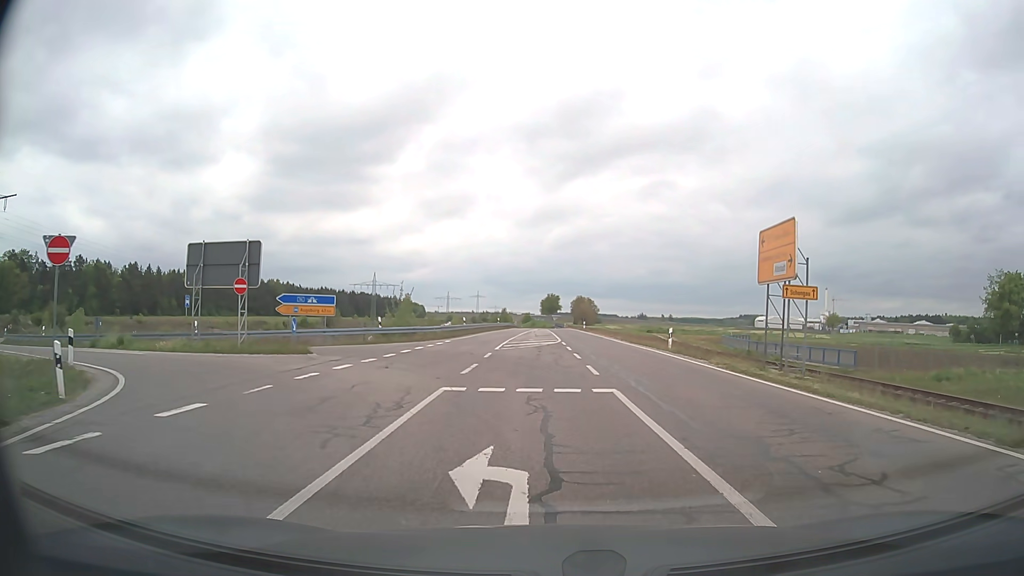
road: secondary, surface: asphalt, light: Day
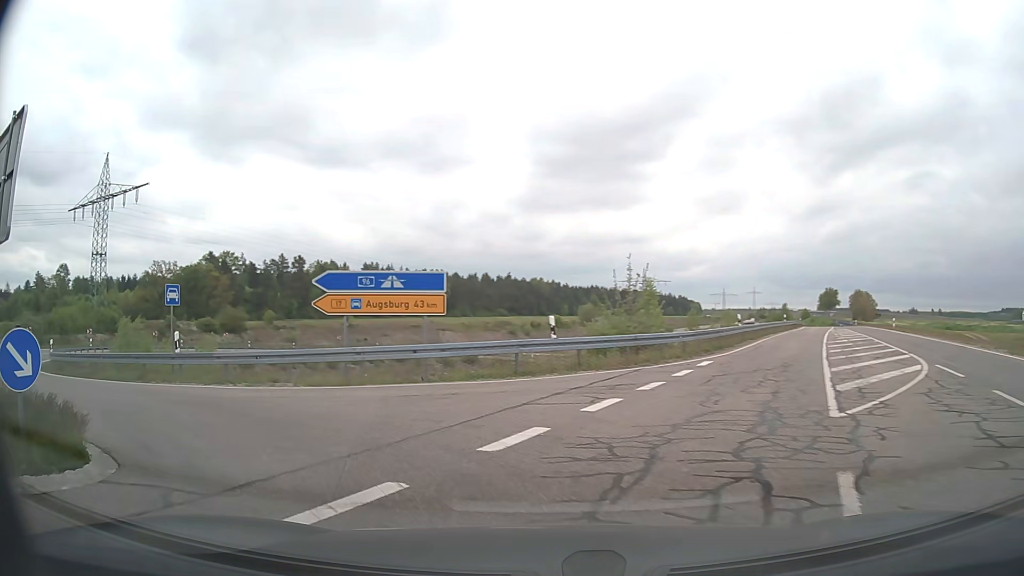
(-1.4, +20.2) m; -23°
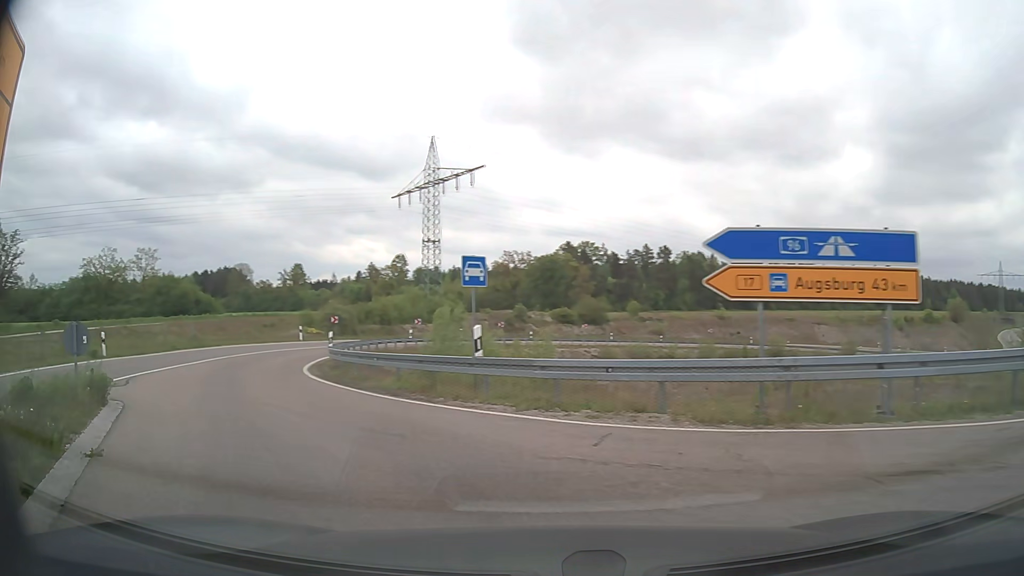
(-1.6, +6.5) m; -30°
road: trunk_link
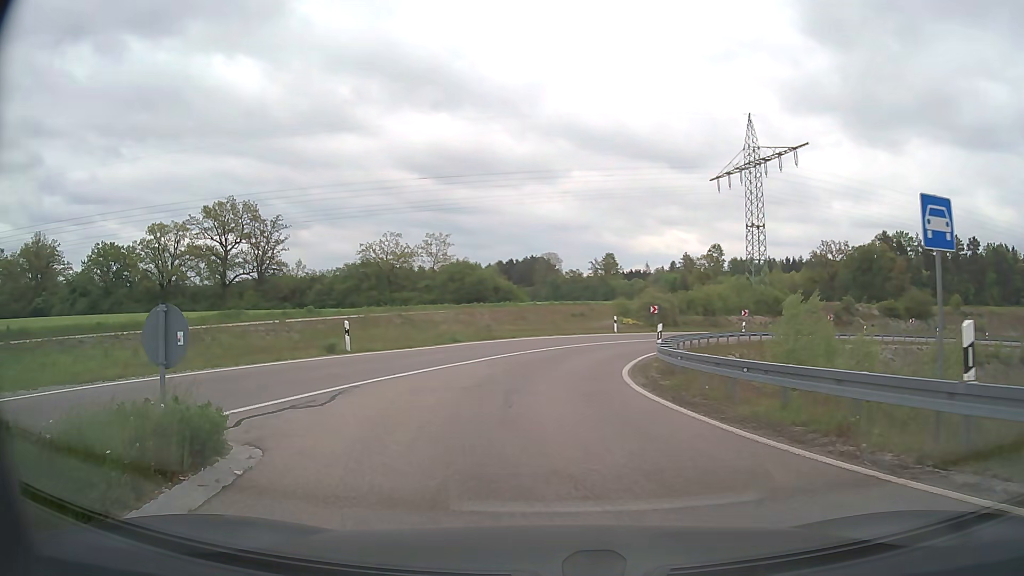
(-1.7, +5.9) m; -28°
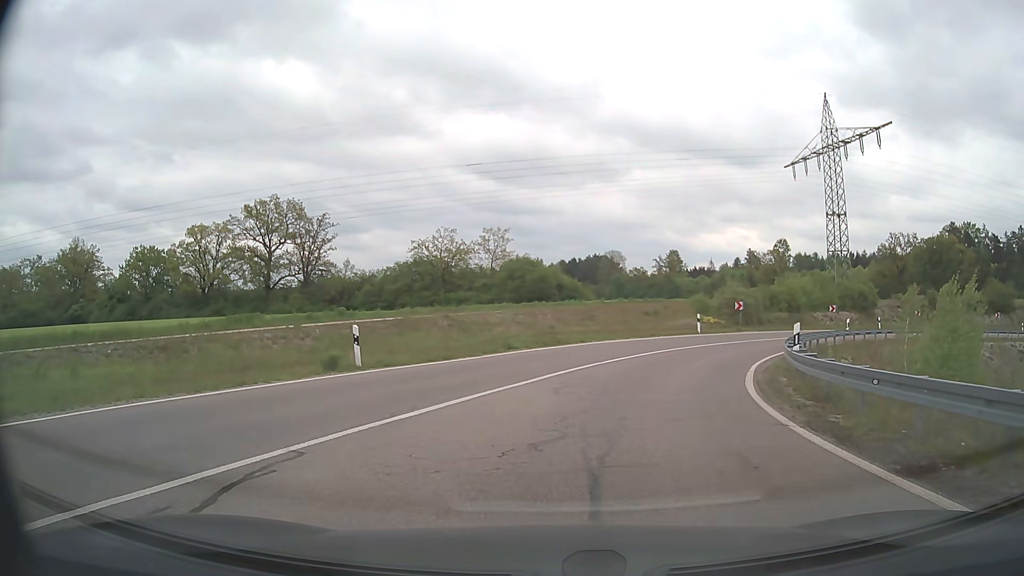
(-0.4, +6.2) m; -5°
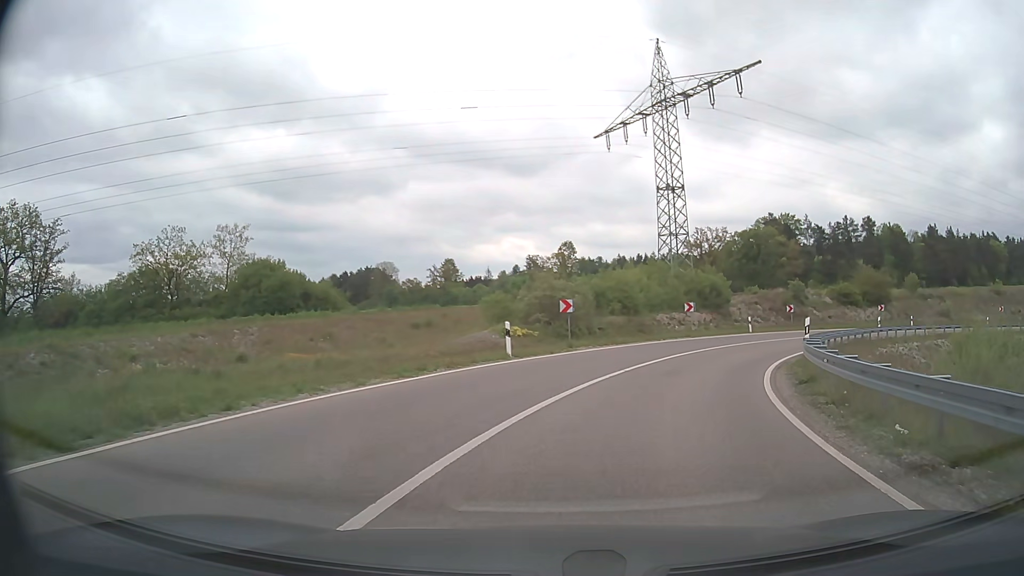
(+2.2, +17.9) m; +18°
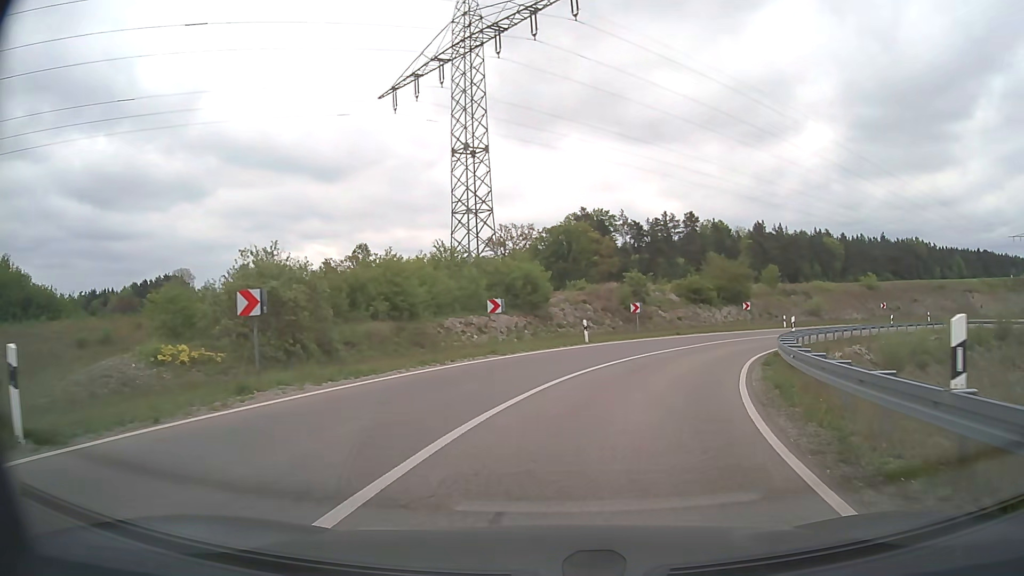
(+2.4, +14.4) m; +17°
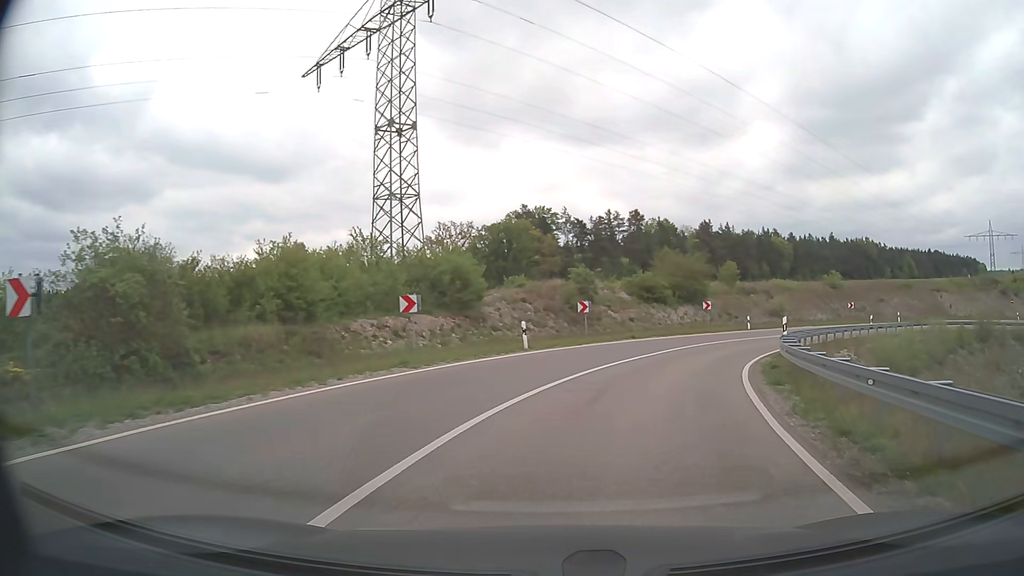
(+0.2, +5.5) m; +5°
(+1, +10) (+3, +20) (+7, +29) (+13, +37) (+20, +44) (+28, +50) (+37, +54) (+47, +57) (+57, +56) (+66, +52) m
